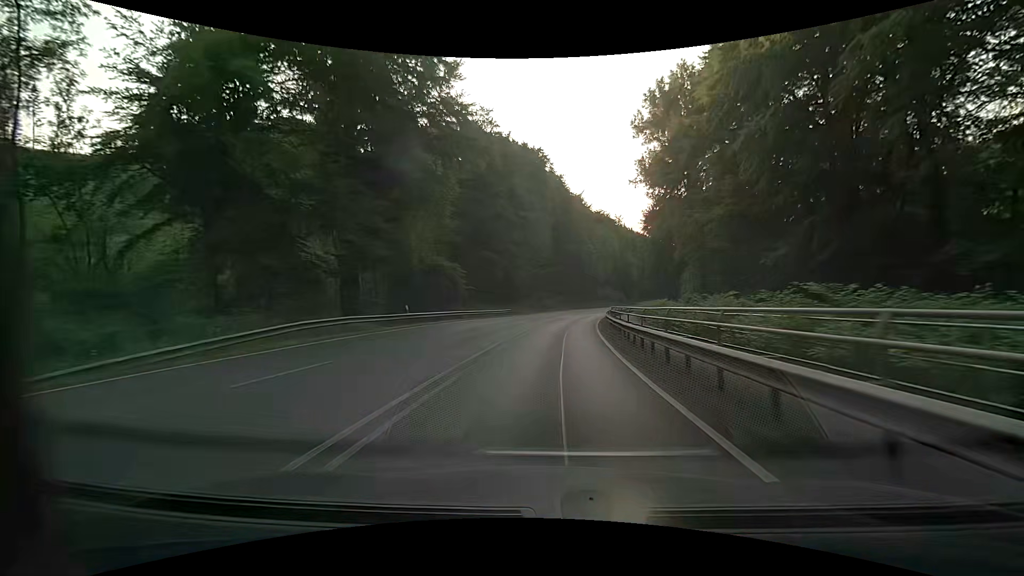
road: primary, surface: asphalt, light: Day
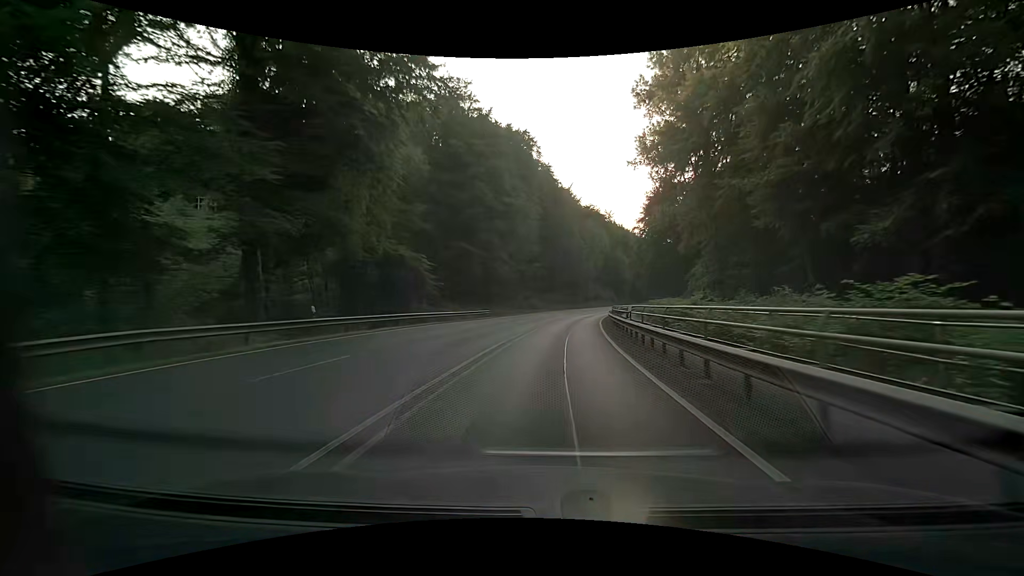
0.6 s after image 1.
(+0.1, +11.0) m; +1°
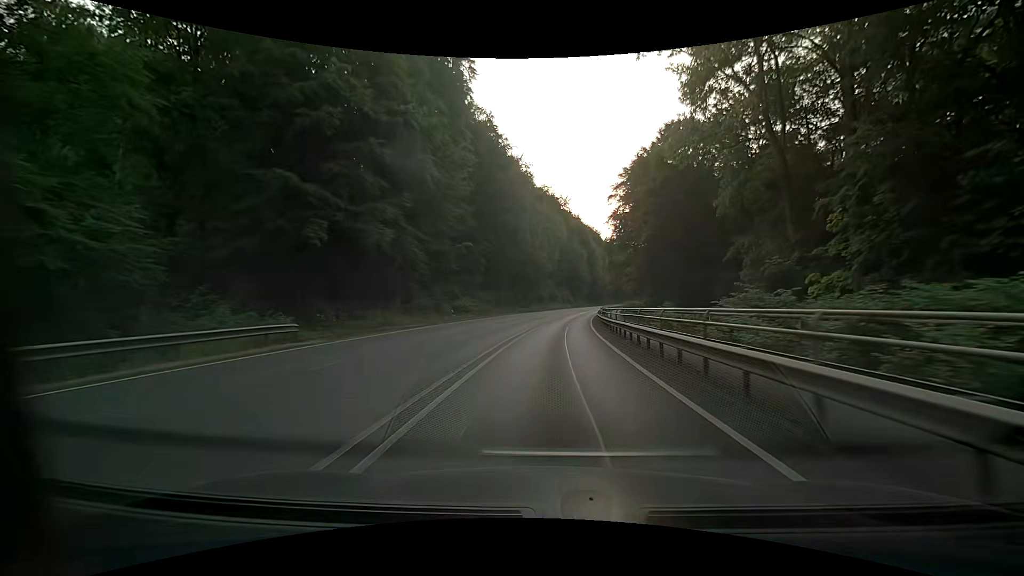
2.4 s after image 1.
(+1.7, +34.0) m; +6°
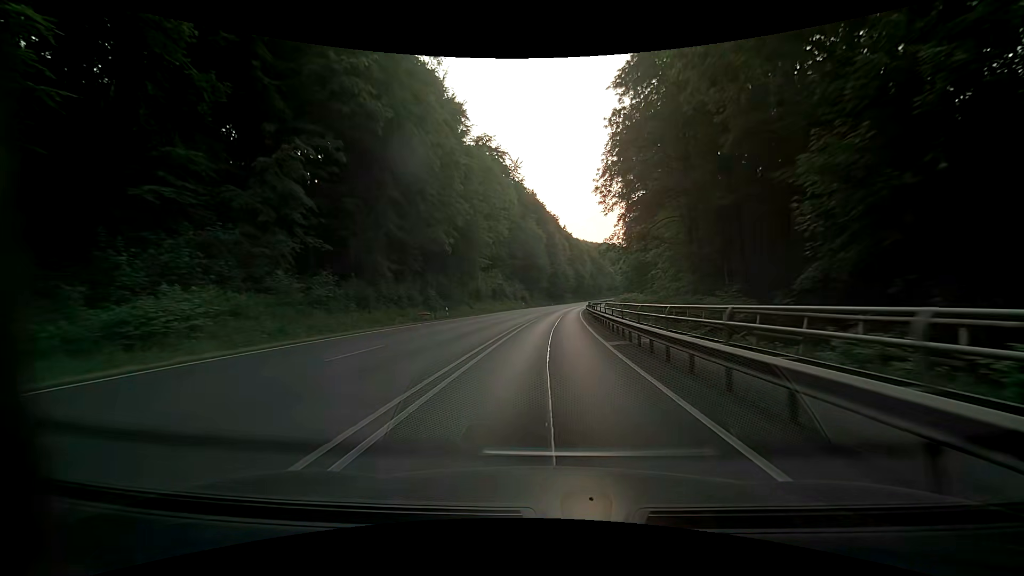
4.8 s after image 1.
(+2.6, +46.2) m; +6°
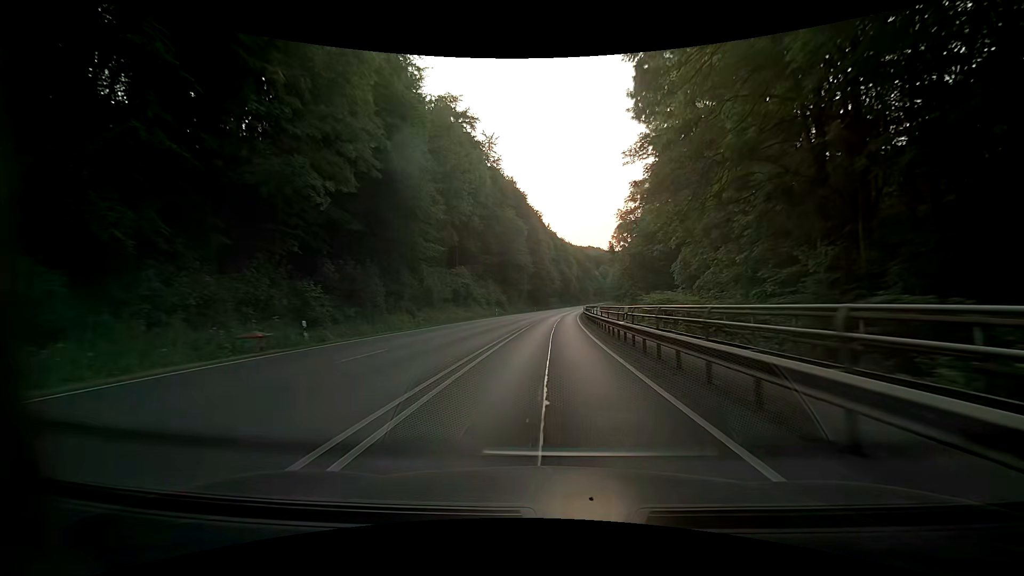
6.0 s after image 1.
(+0.3, +23.3) m; +2°
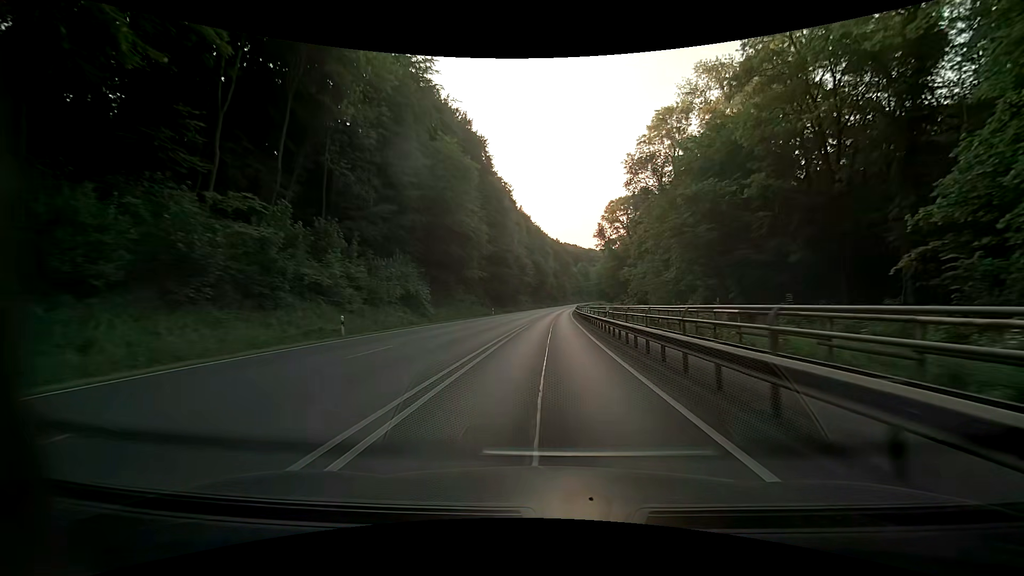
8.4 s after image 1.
(+0.7, +46.9) m; +3°
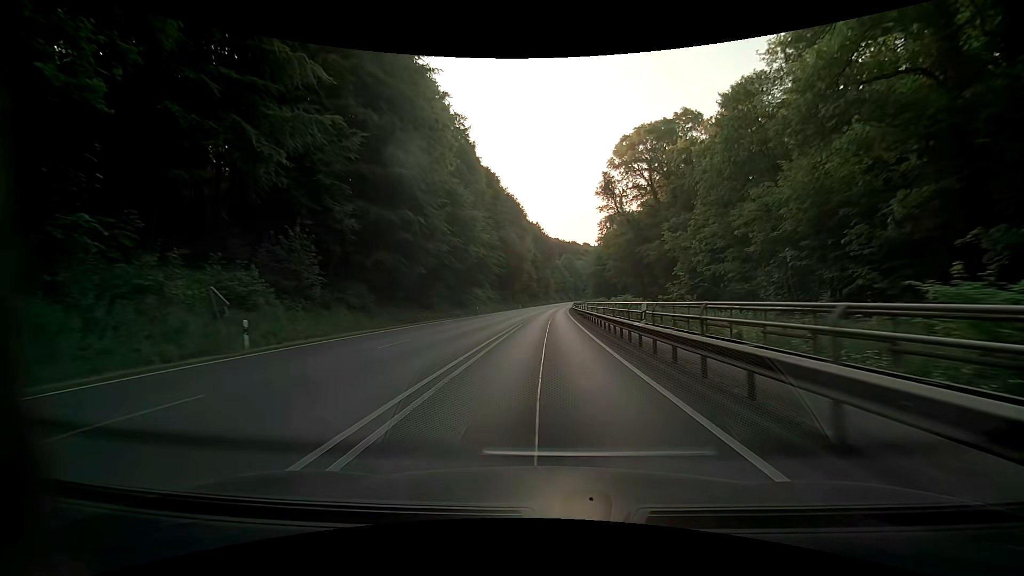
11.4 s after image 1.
(+0.7, +57.3) m; +3°
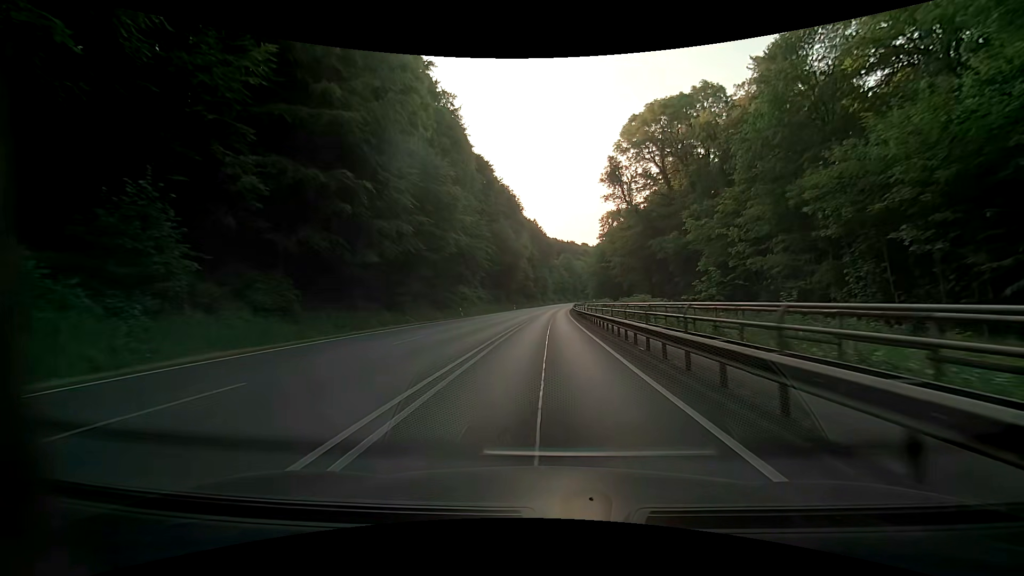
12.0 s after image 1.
(-0.2, +10.9) m; -1°
(0, +10) (0, +20) (0, +30) (+1, +40) (+1, +50) (+1, +60) (+2, +70) (+2, +80) (+3, +90) (+3, +100) m
